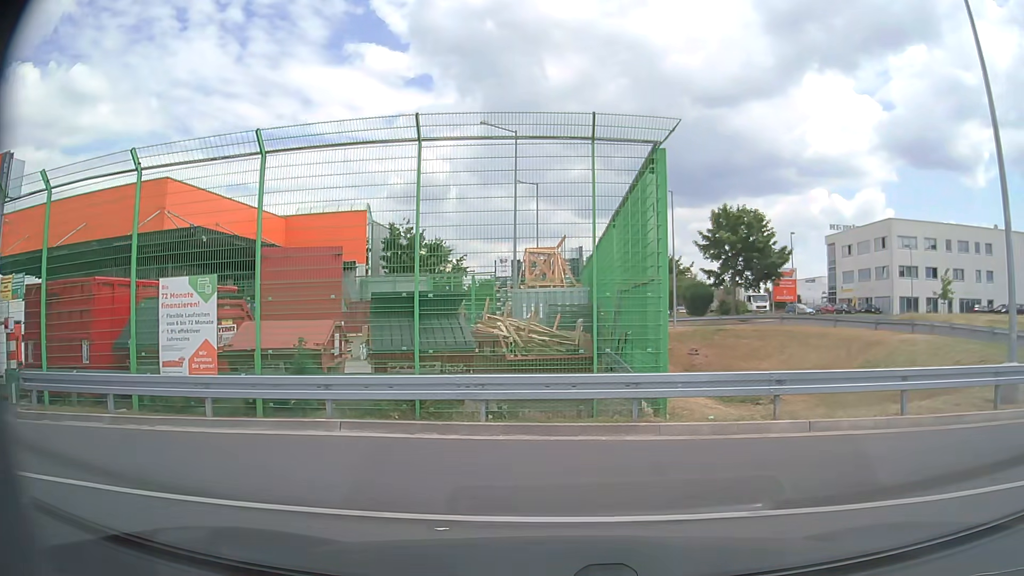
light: Day
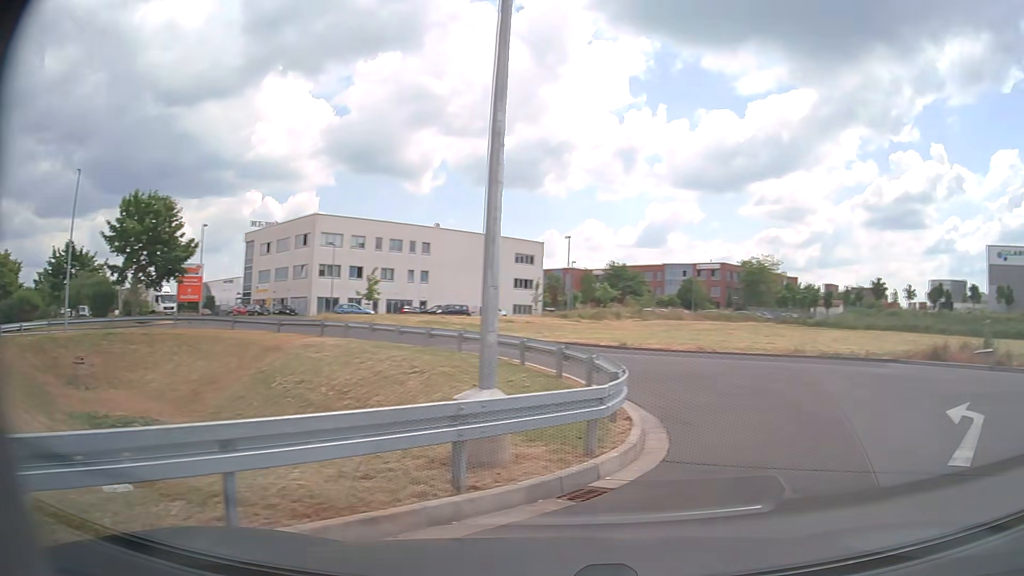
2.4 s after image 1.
(+2.1, +5.6) m; +49°
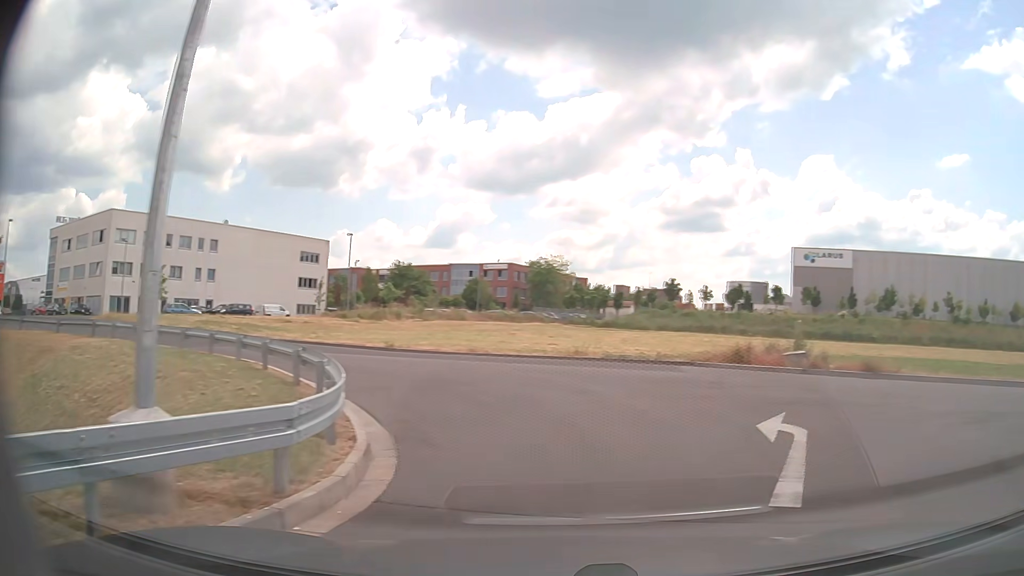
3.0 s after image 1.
(+0.3, +1.8) m; +18°
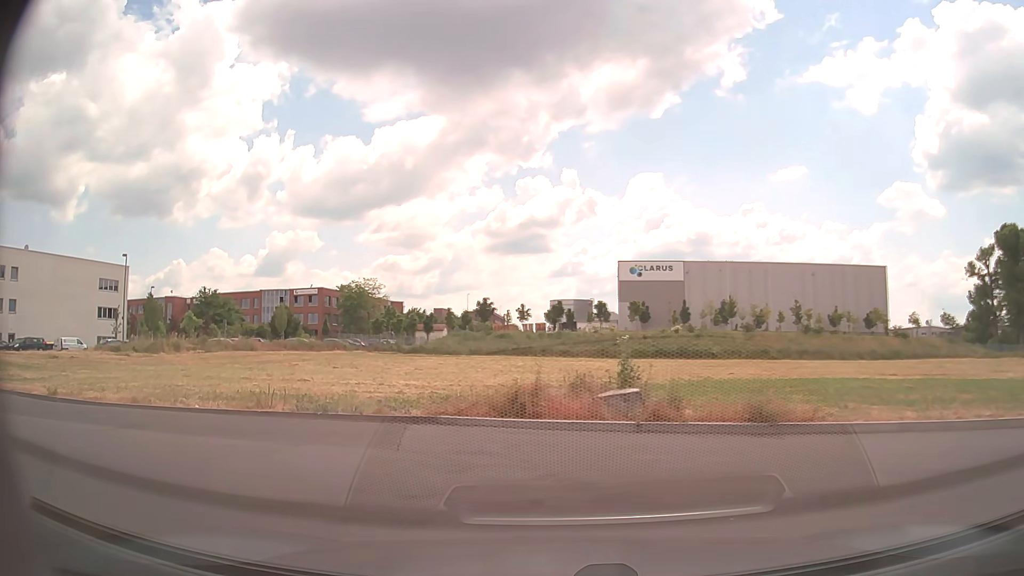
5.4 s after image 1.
(+2.7, +7.8) m; +17°
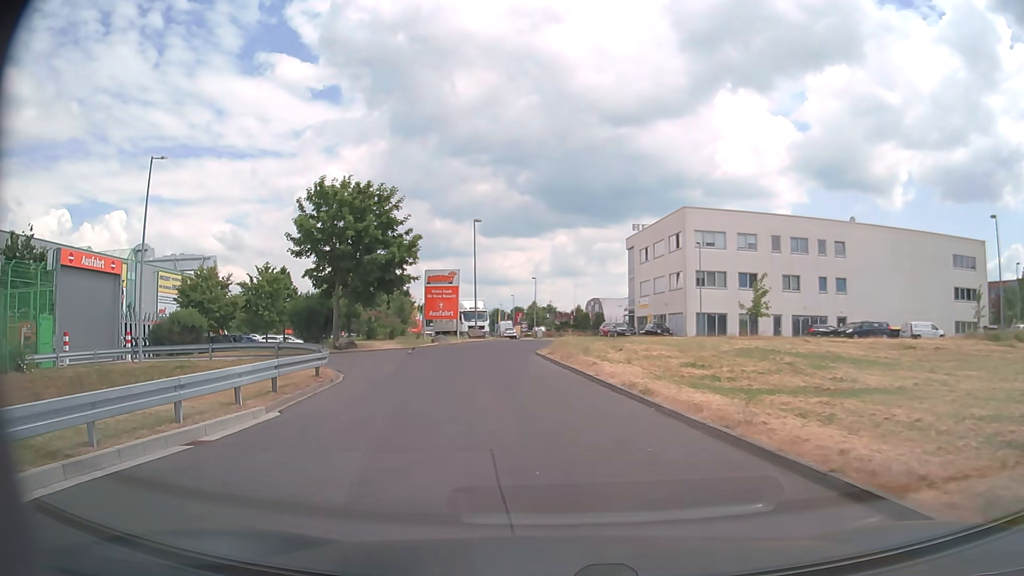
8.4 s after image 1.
(-7.6, +10.0) m; -74°
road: service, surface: paved
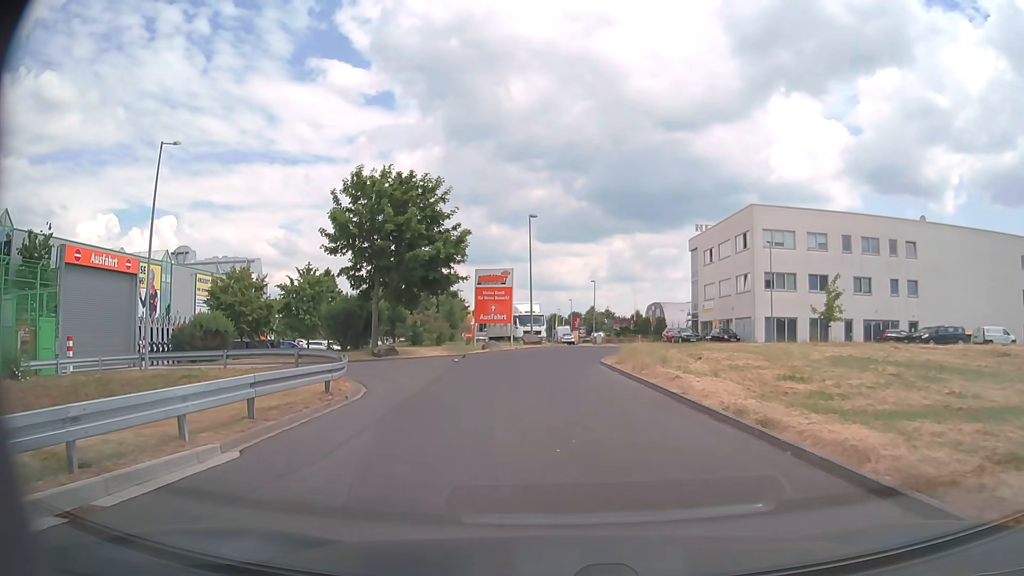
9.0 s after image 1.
(-0.2, +3.6) m; -5°
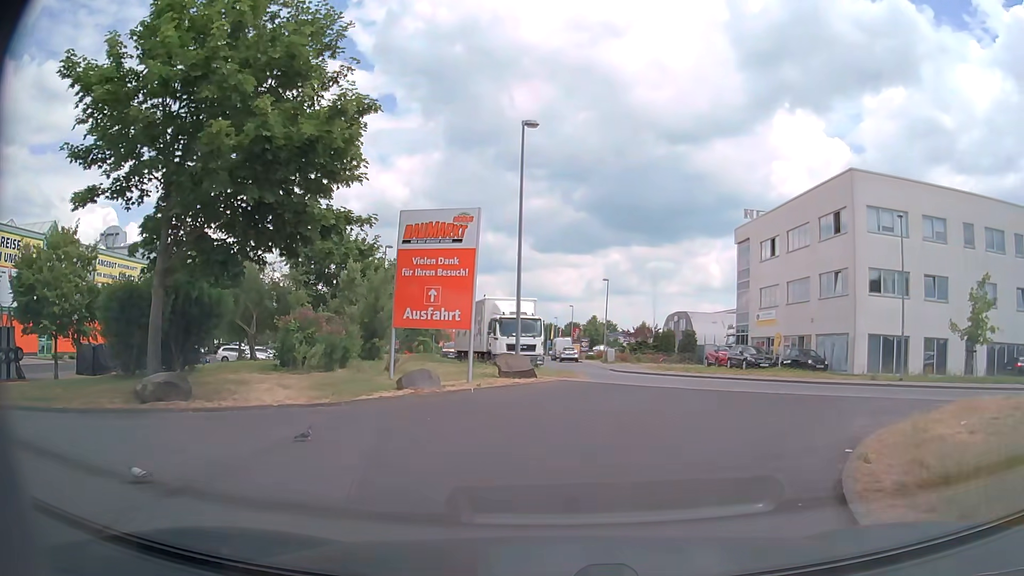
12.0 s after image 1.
(-0.5, +19.2) m; 0°
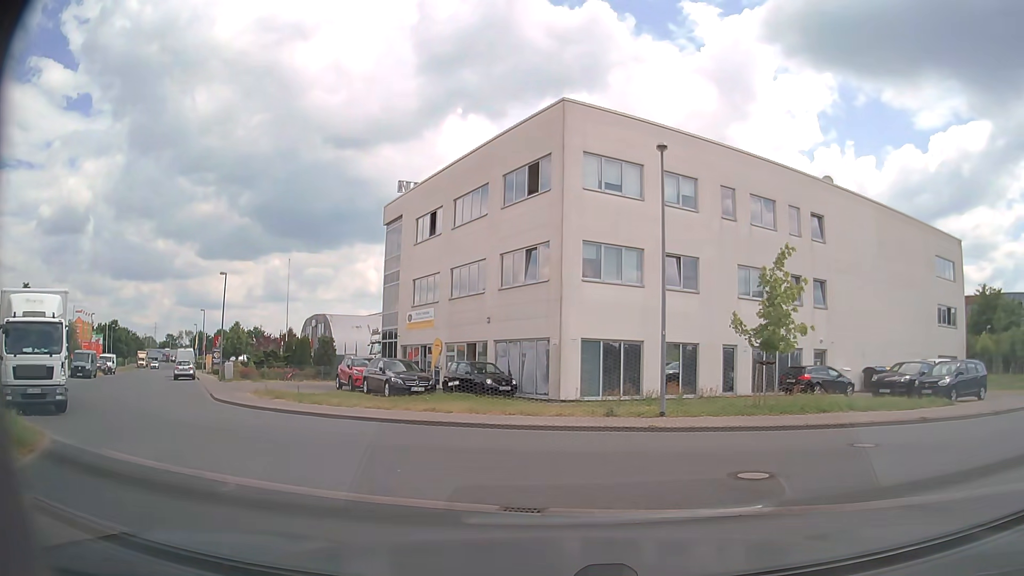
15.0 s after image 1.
(+3.1, +12.5) m; +28°
